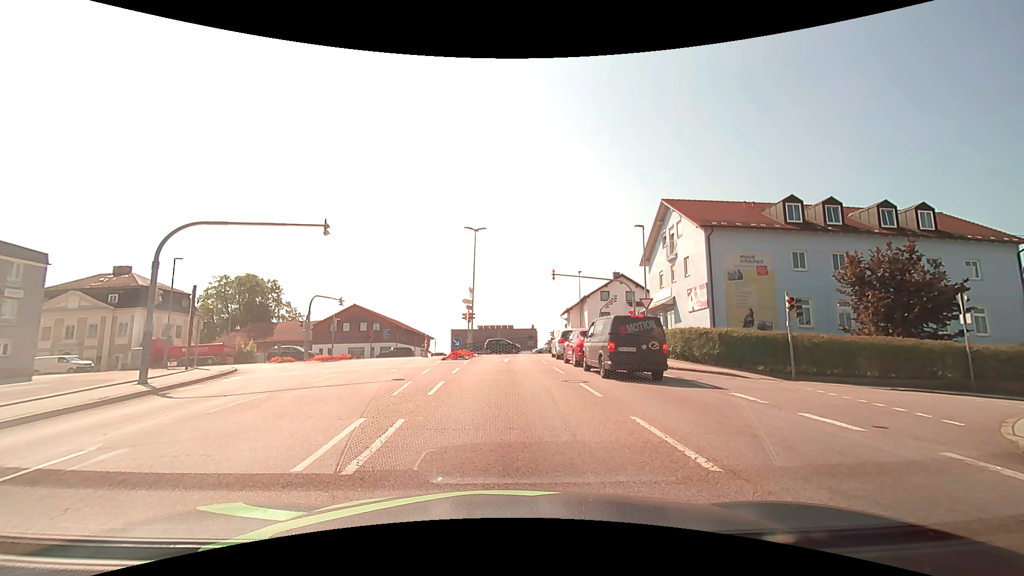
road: tertiary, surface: asphalt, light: Day
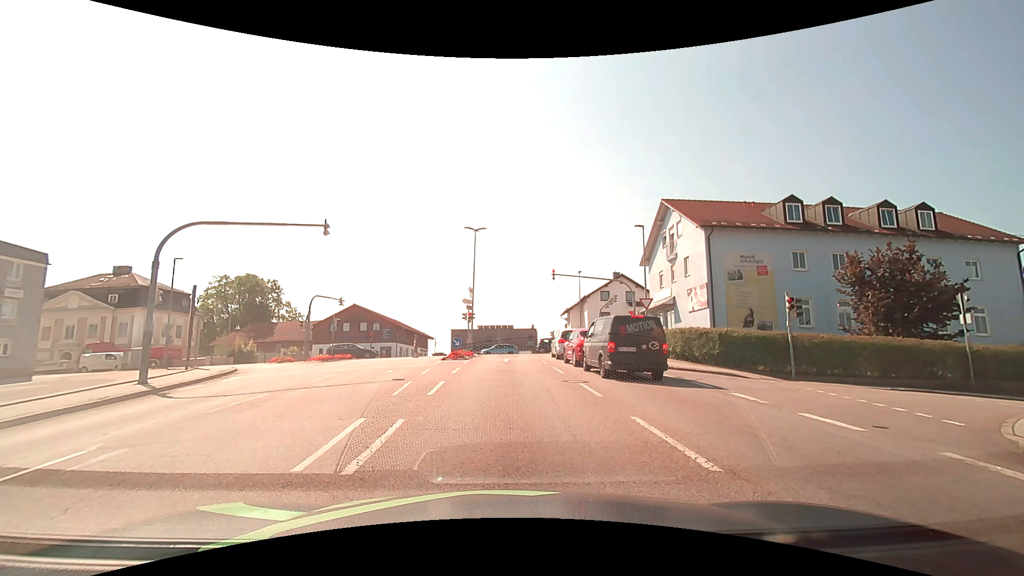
(0.0, 0.0) m; 0°
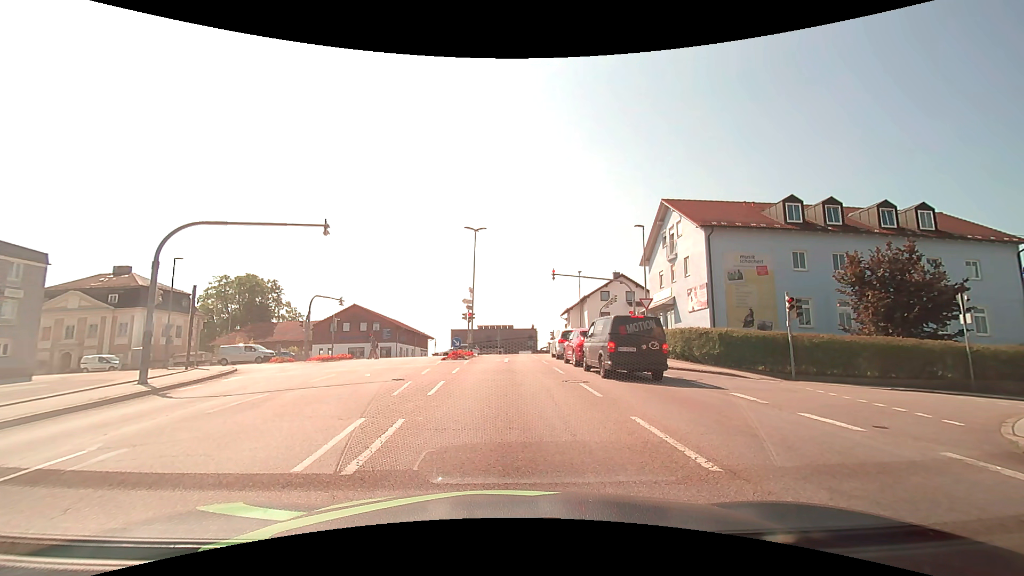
(0.0, 0.0) m; 0°
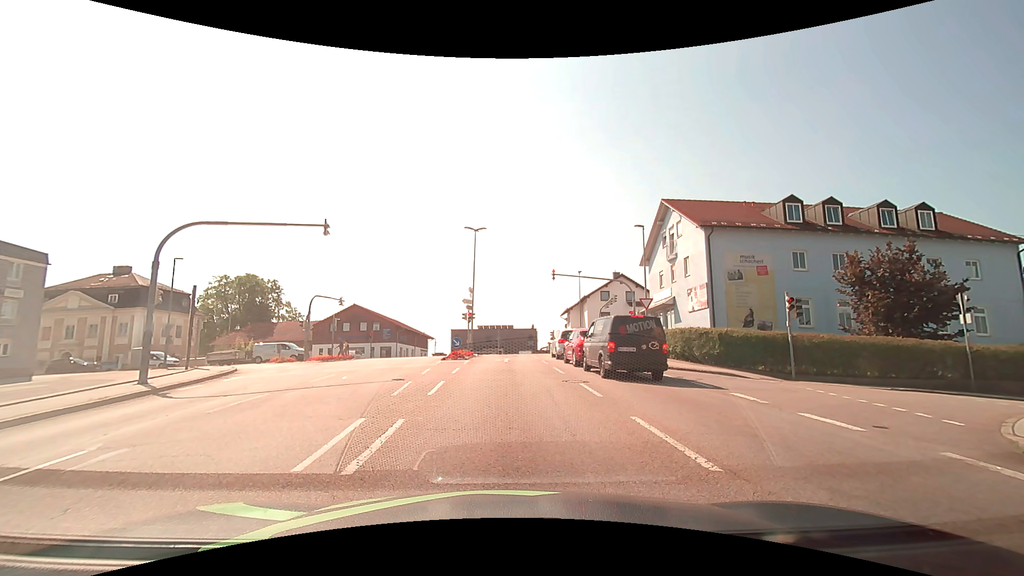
(0.0, 0.0) m; 0°
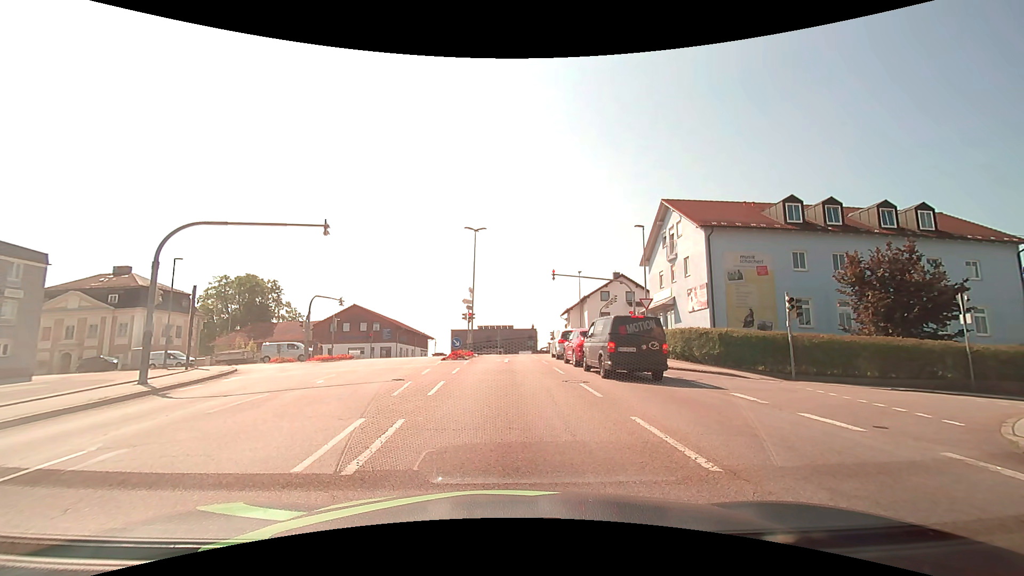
(0.0, 0.0) m; 0°
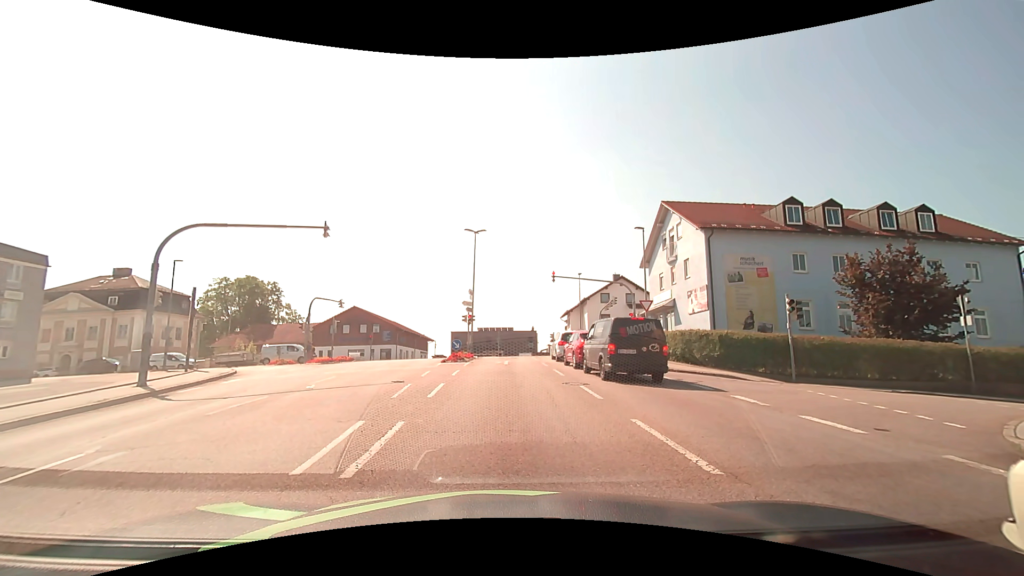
(0.0, 0.0) m; 0°
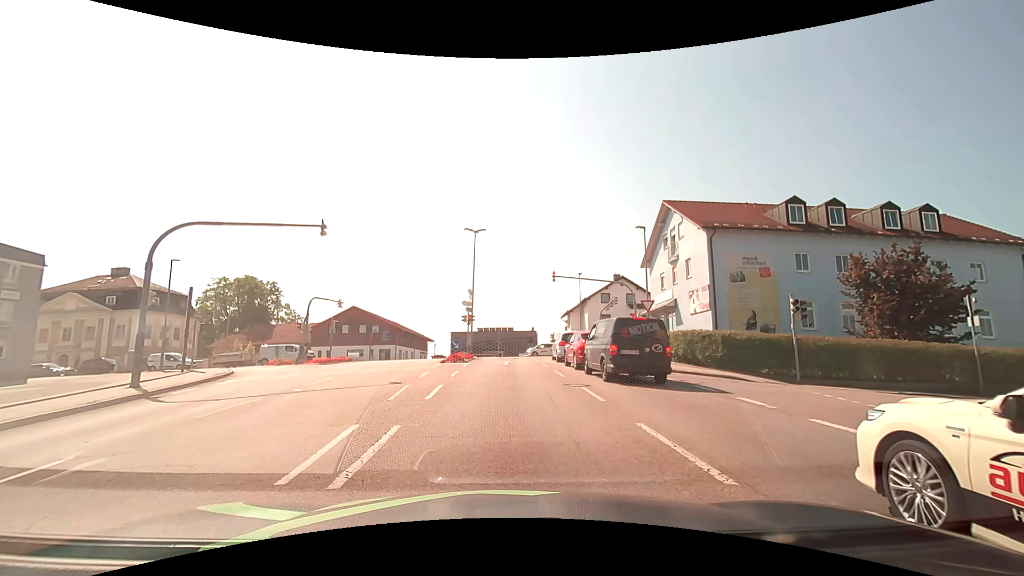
(0.0, +0.3) m; 0°
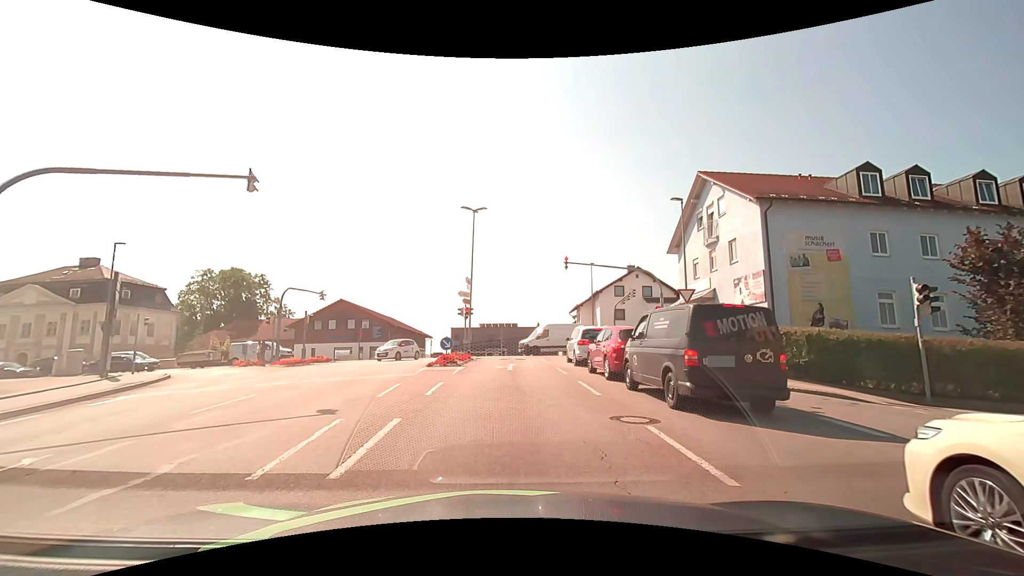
(-0.2, +6.2) m; -1°
(0, +10) (-1, +20) (-1, +30) (-2, +40) (-9, +47) (-18, +51) (-28, +51) (-38, +51) (-48, +50) (-58, +50) m
